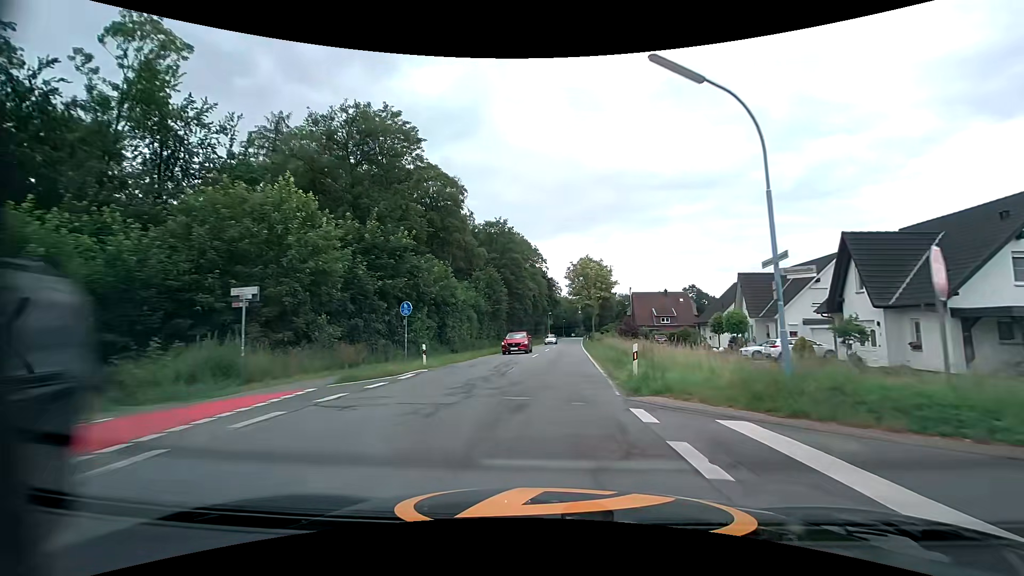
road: tertiary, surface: asphalt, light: Day
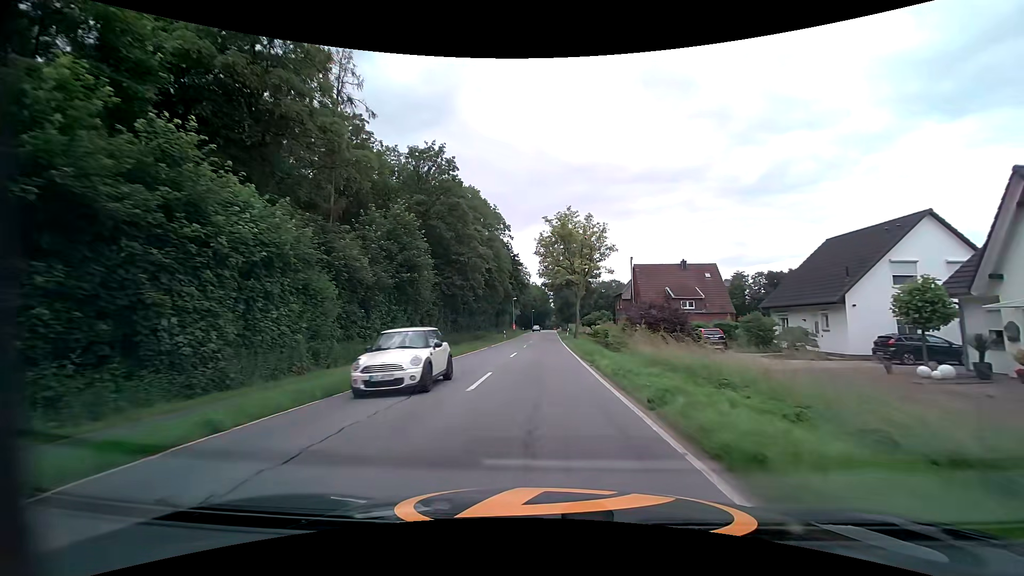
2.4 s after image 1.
(+1.0, +28.9) m; +4°
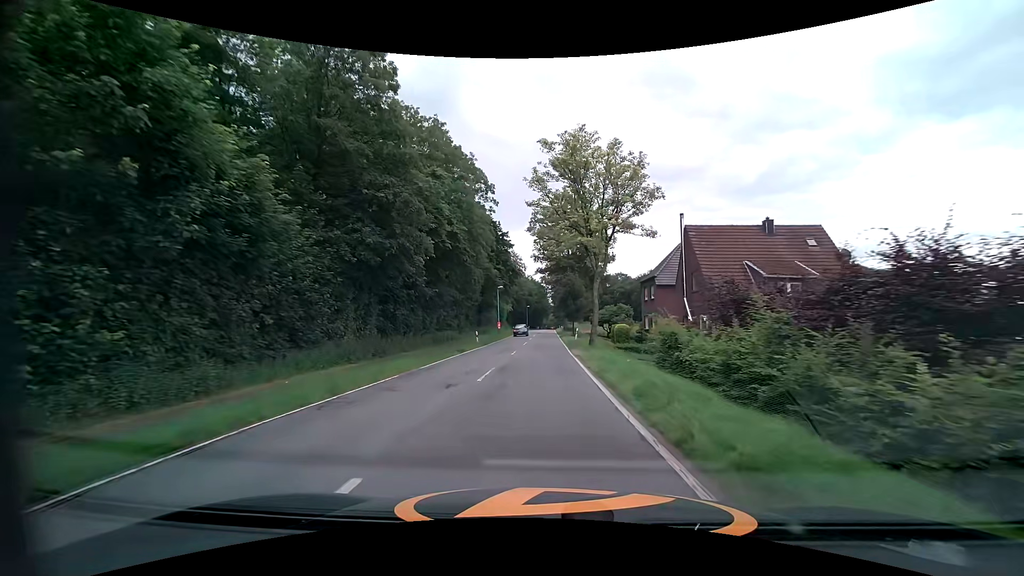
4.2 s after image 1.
(+0.1, +22.4) m; 0°
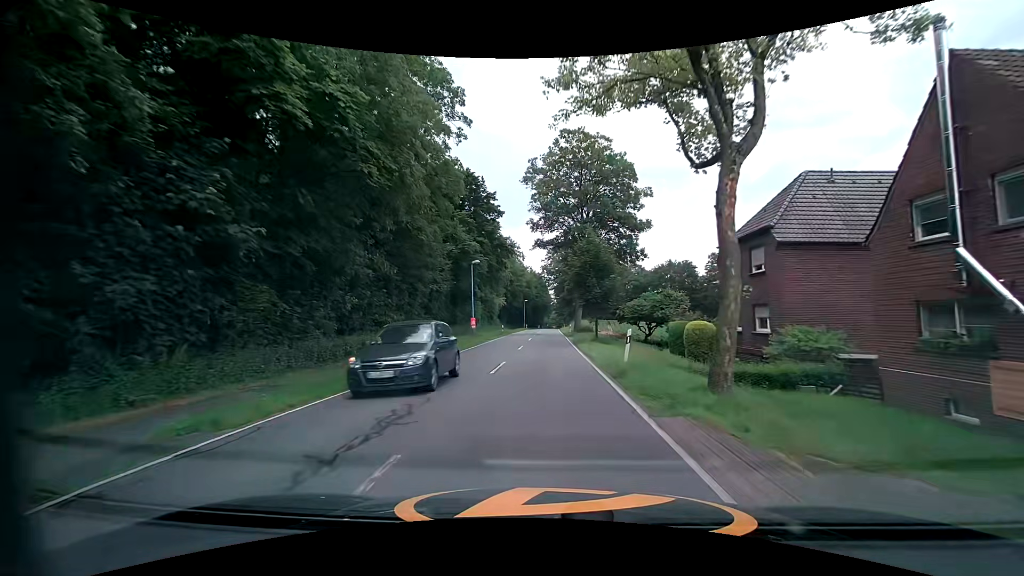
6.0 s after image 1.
(-0.1, +23.1) m; 0°
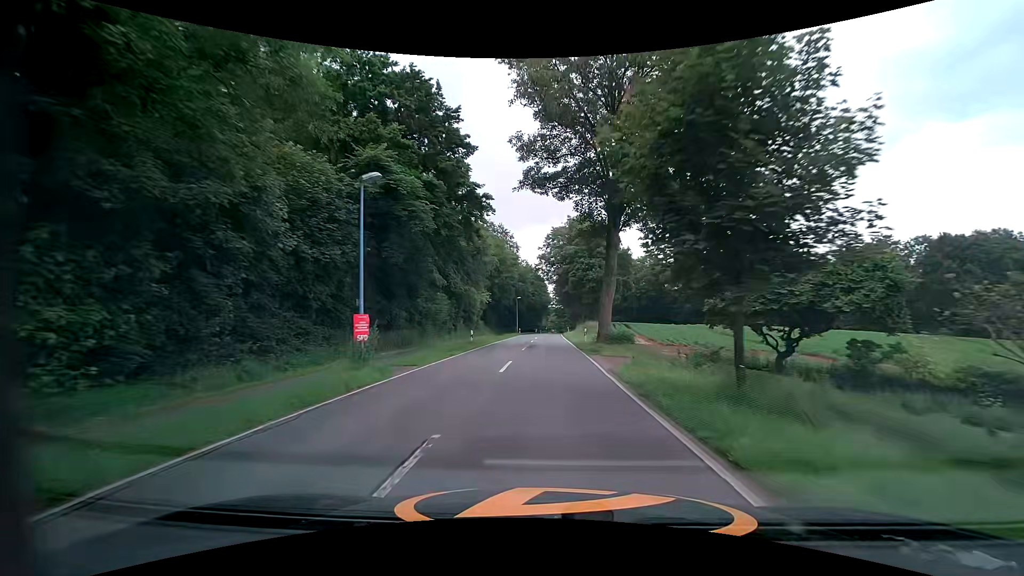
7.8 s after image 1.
(-0.1, +23.0) m; 0°
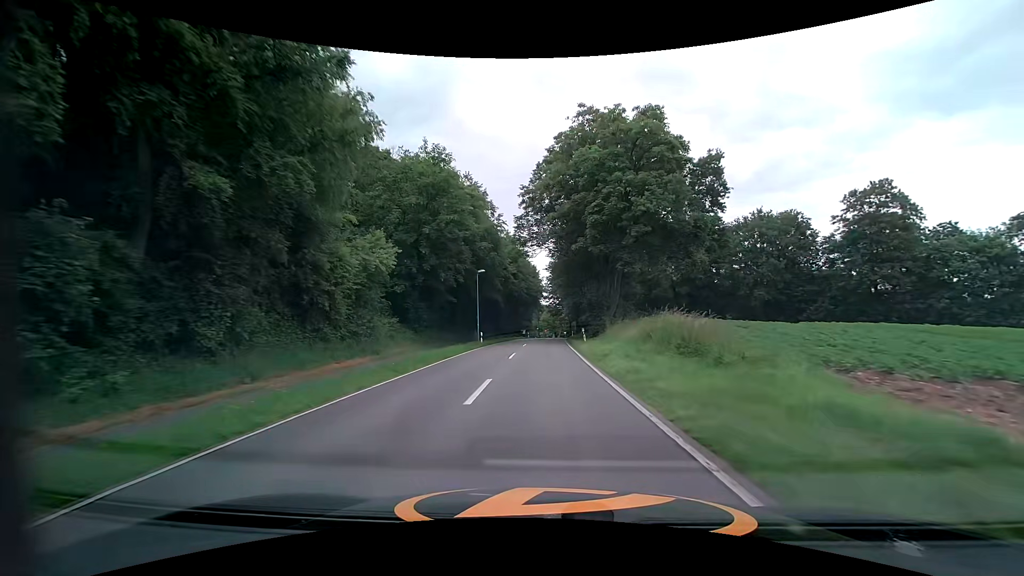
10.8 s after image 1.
(0.0, +41.3) m; +1°
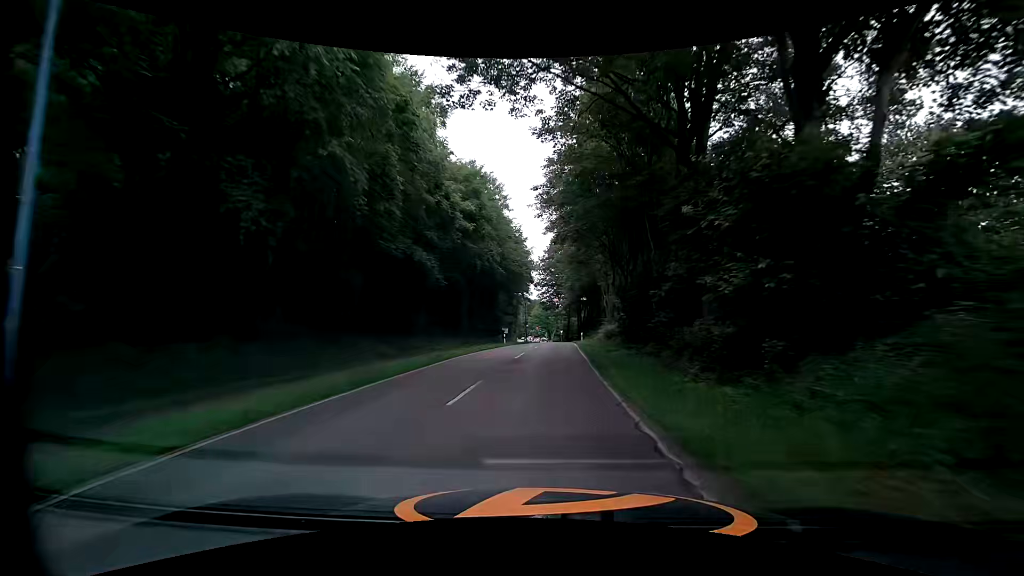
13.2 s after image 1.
(+0.1, +35.8) m; +1°
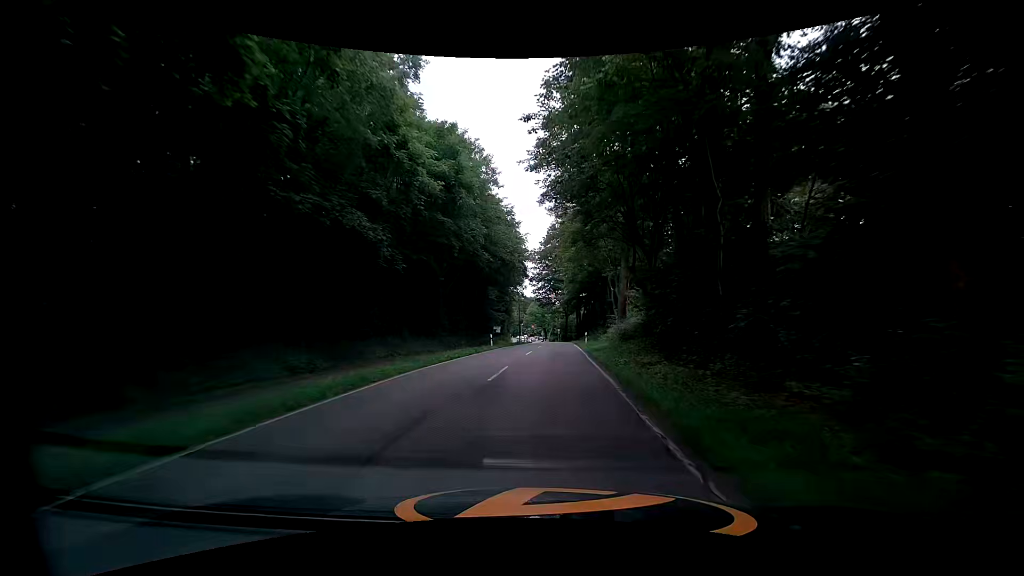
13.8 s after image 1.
(0.0, +8.6) m; -1°
